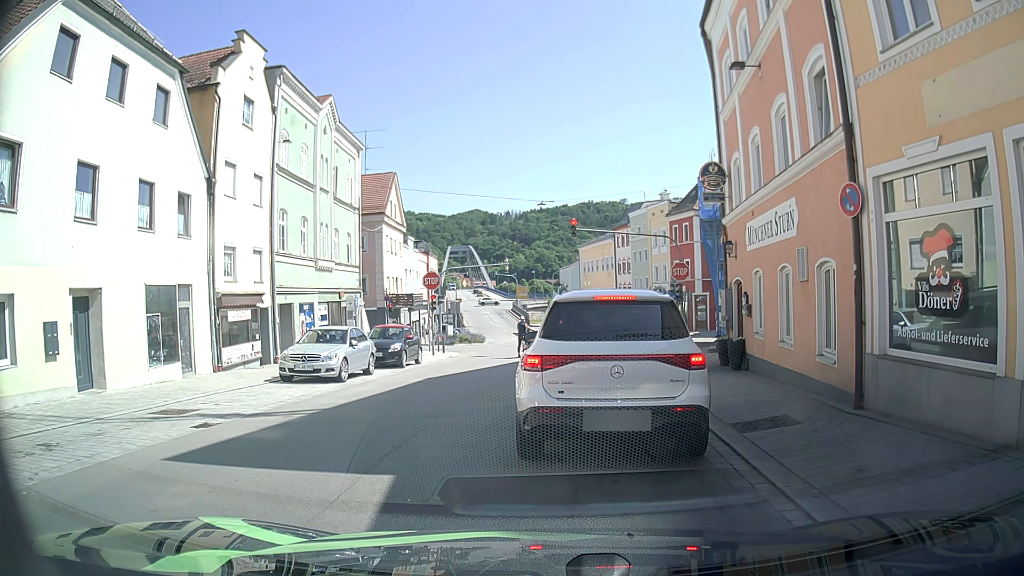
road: tertiary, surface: asphalt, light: Day
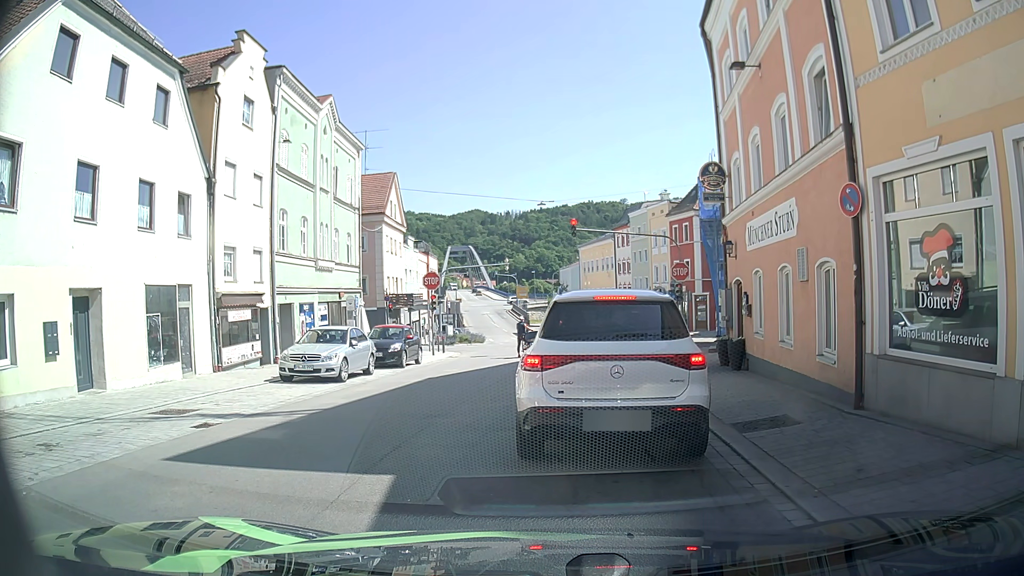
(0.0, 0.0) m; 0°
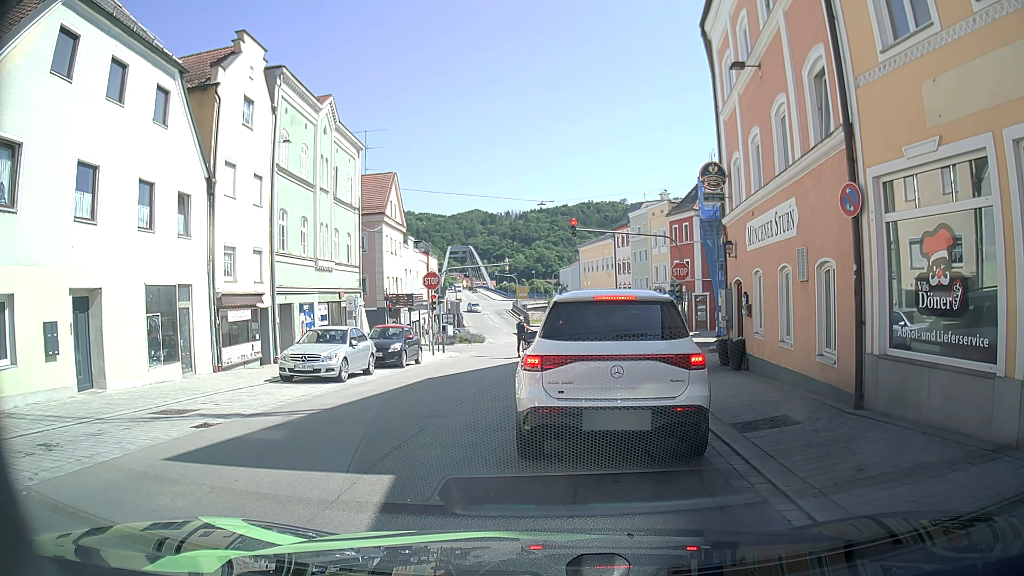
(0.0, 0.0) m; 0°
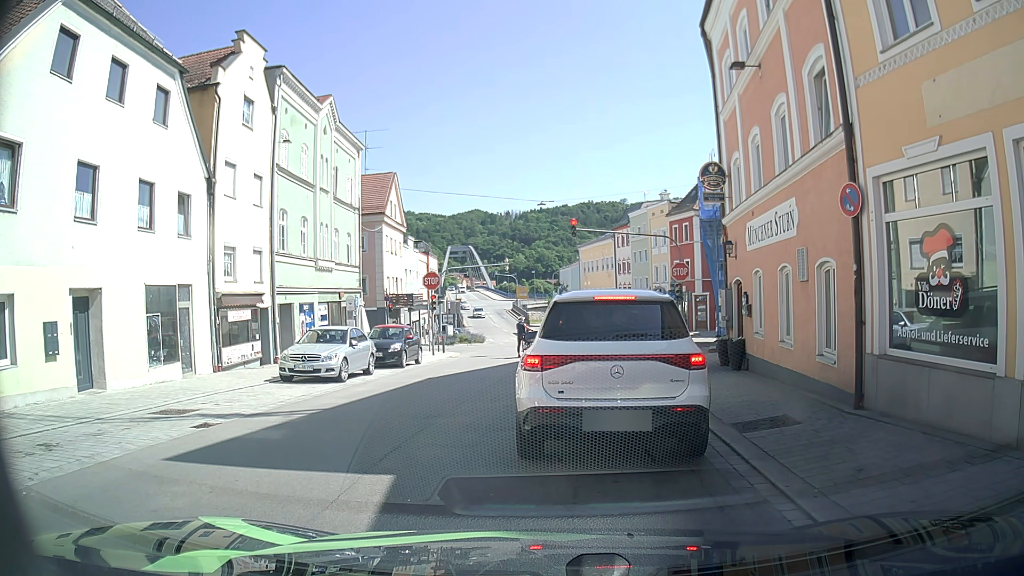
(0.0, 0.0) m; 0°
